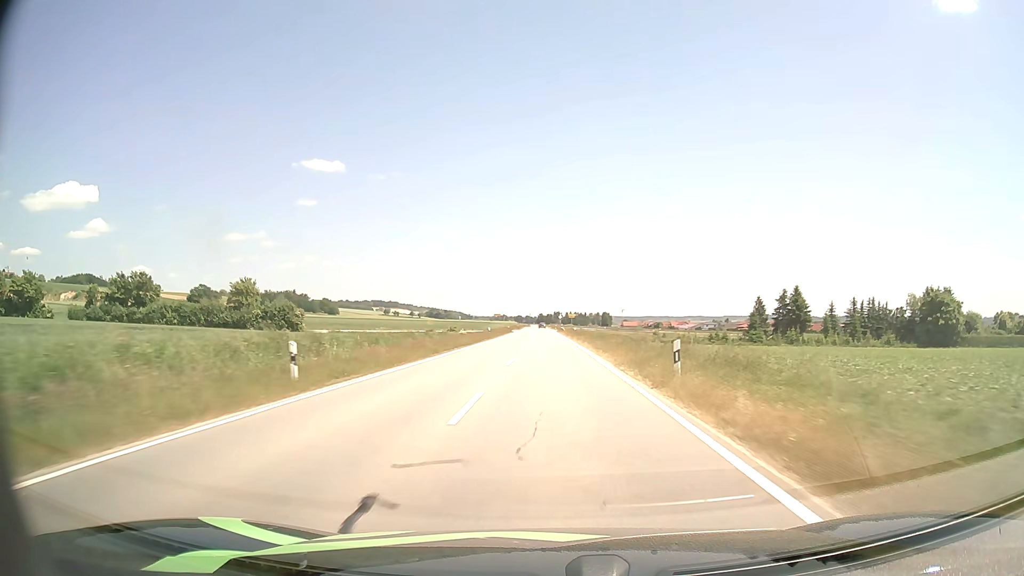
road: tertiary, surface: asphalt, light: Day
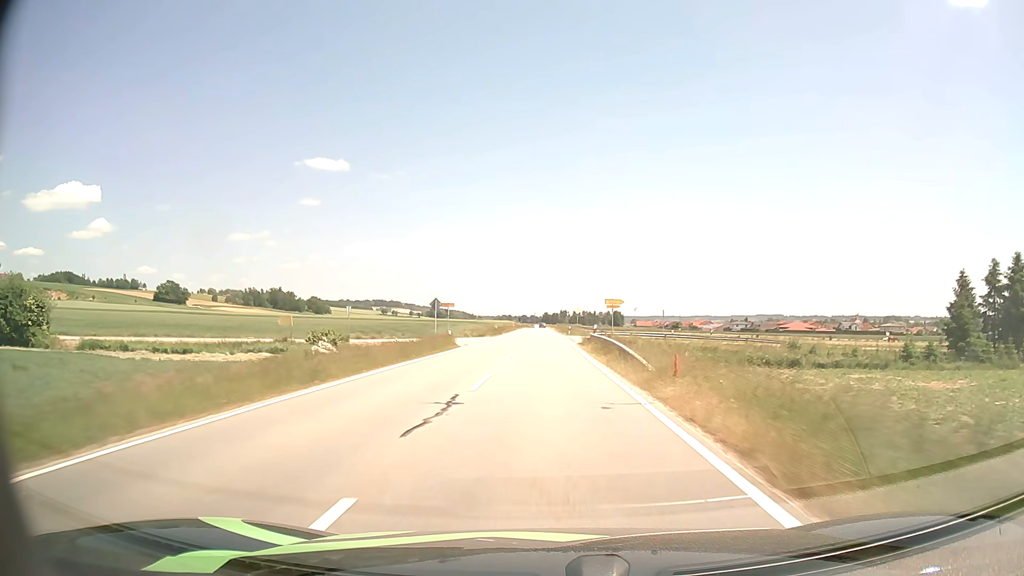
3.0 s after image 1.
(-0.1, +70.4) m; -1°
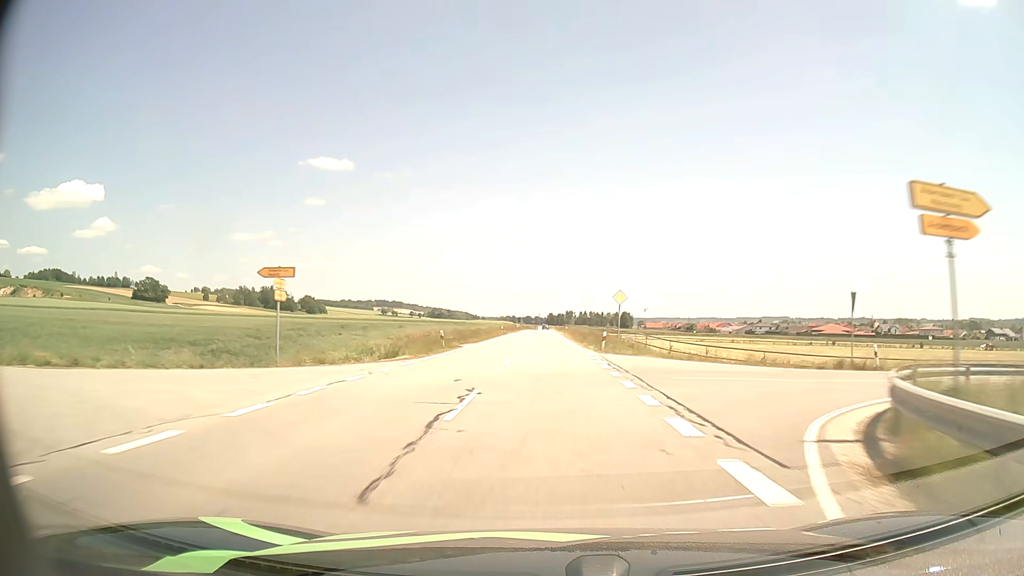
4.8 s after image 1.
(-0.2, +41.5) m; 0°
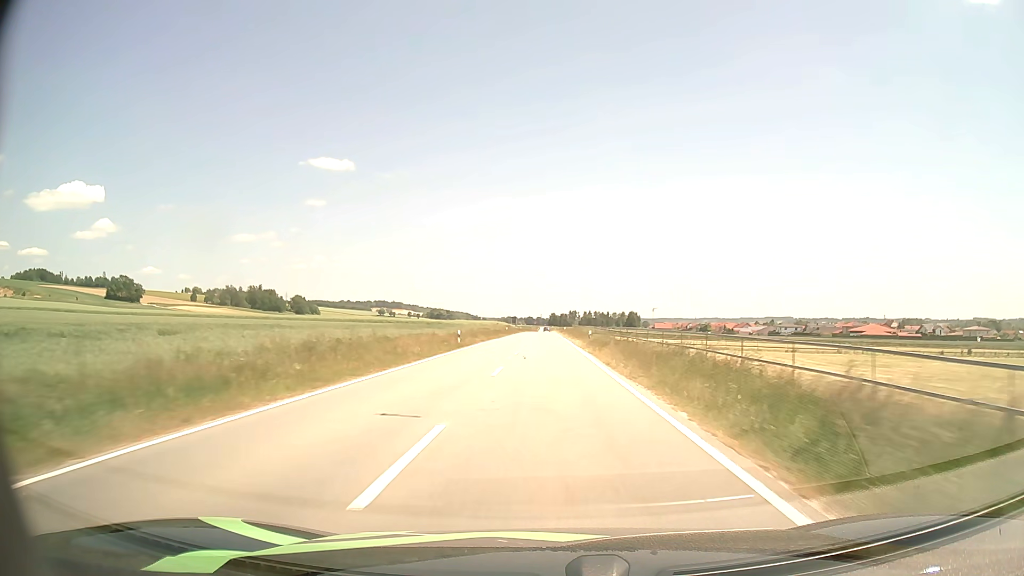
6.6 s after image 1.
(-0.1, +41.6) m; 0°
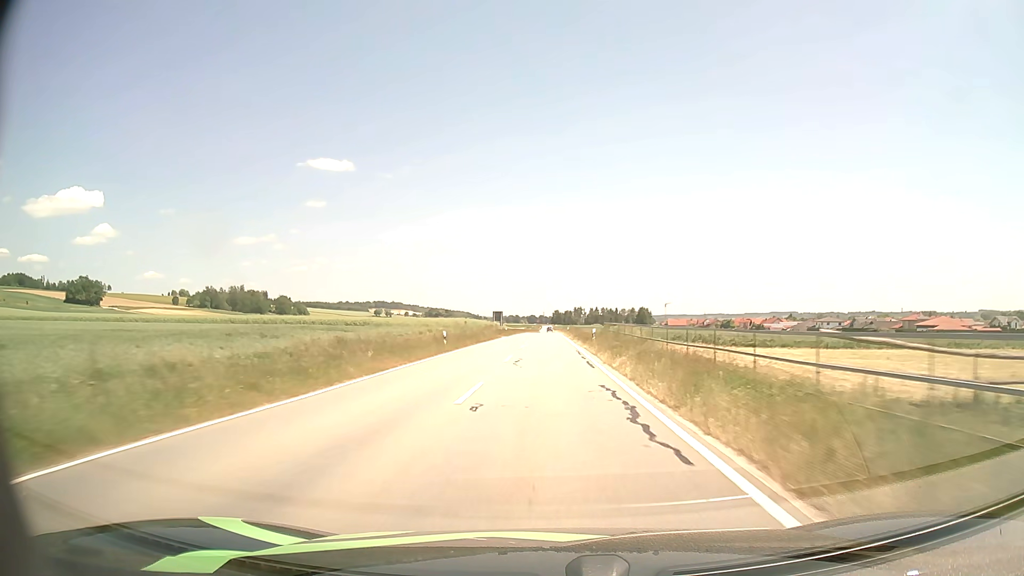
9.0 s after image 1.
(+0.1, +55.8) m; 0°
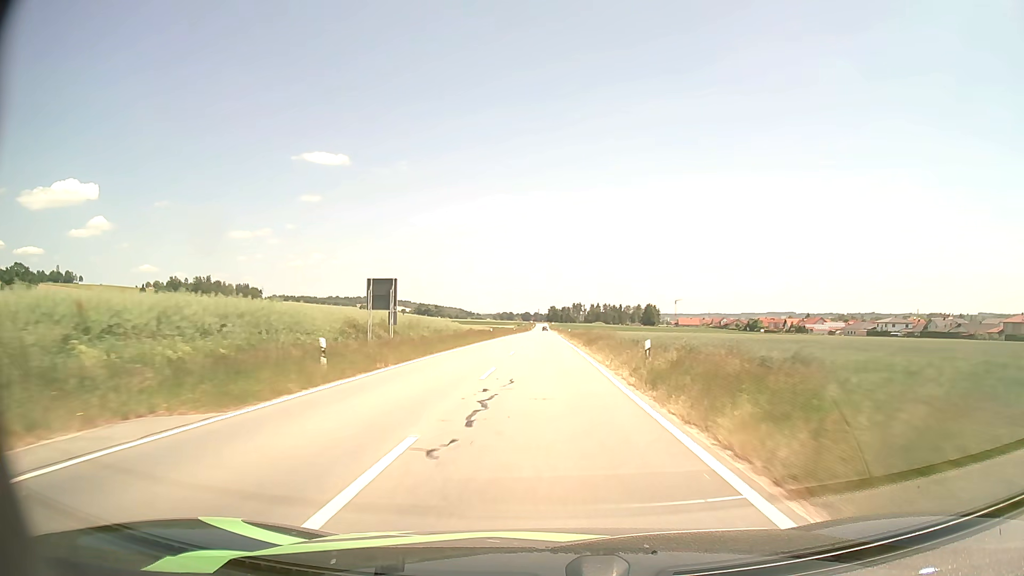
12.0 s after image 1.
(+0.1, +69.8) m; 0°
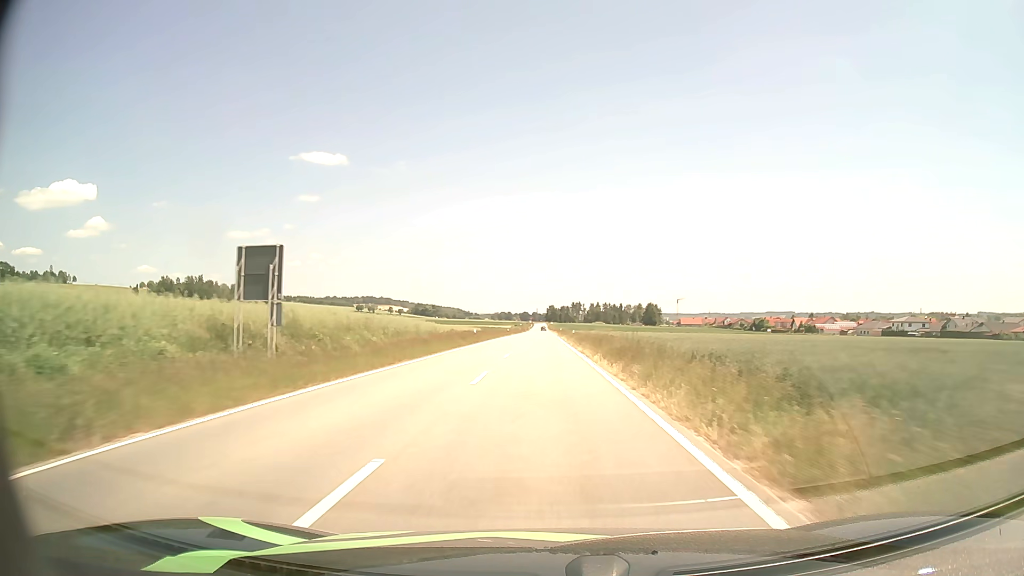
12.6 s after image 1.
(0.0, +13.9) m; 0°
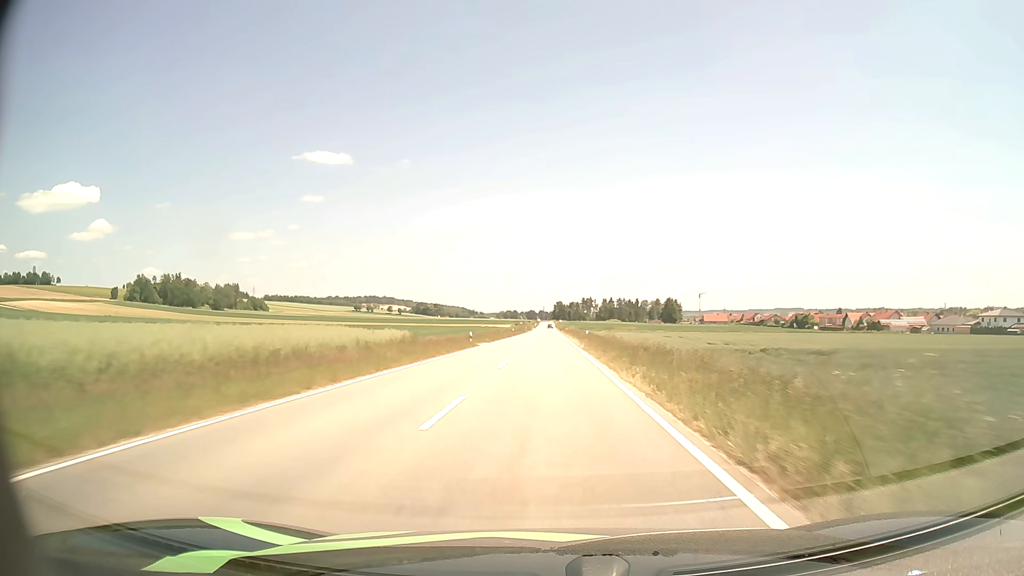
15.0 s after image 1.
(-0.3, +55.9) m; -1°
(0, +10) (0, +20) (0, +30) (0, +40) (0, +50) (0, +60) (0, +70) (0, +80) (0, +90) (0, +100) m
